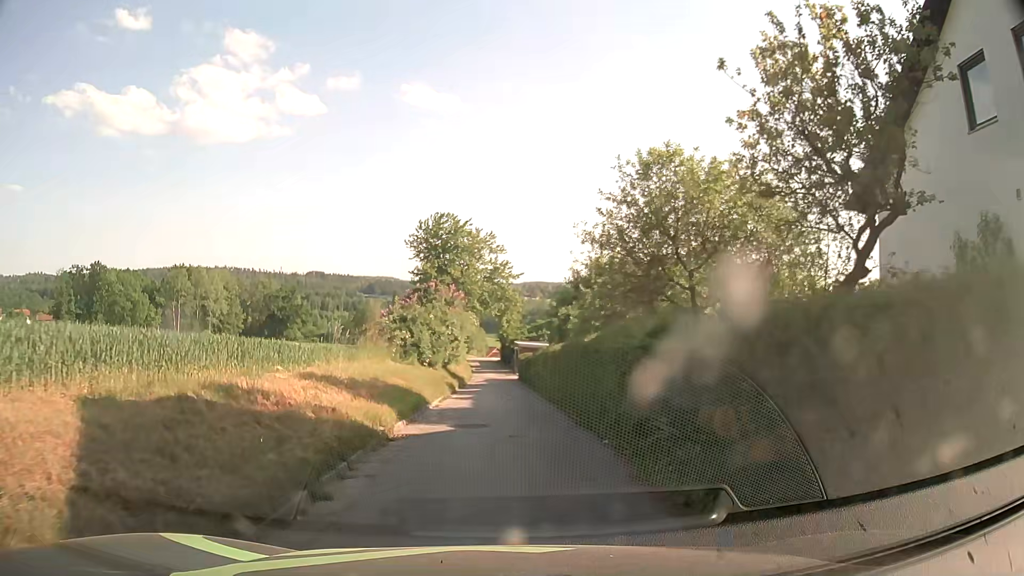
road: unclassified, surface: asphalt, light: Day
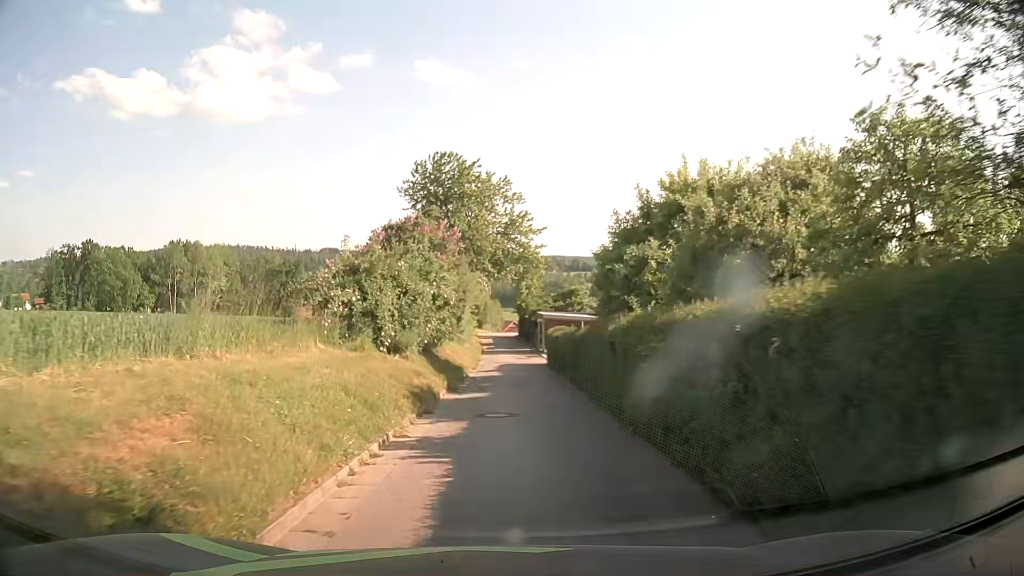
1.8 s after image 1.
(-0.3, +13.7) m; -2°
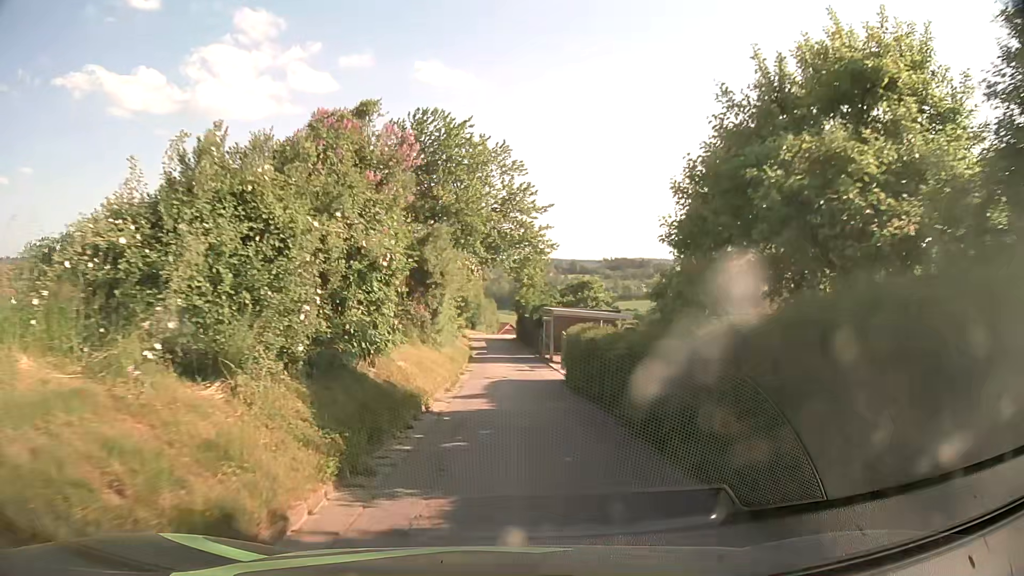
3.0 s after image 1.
(+0.1, +10.6) m; +1°
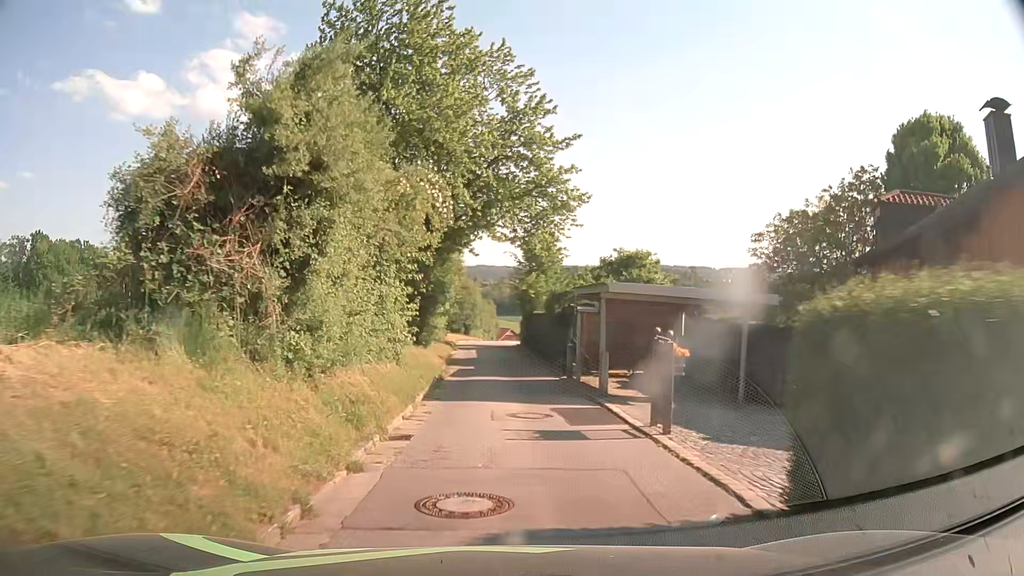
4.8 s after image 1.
(0.0, +16.1) m; 0°
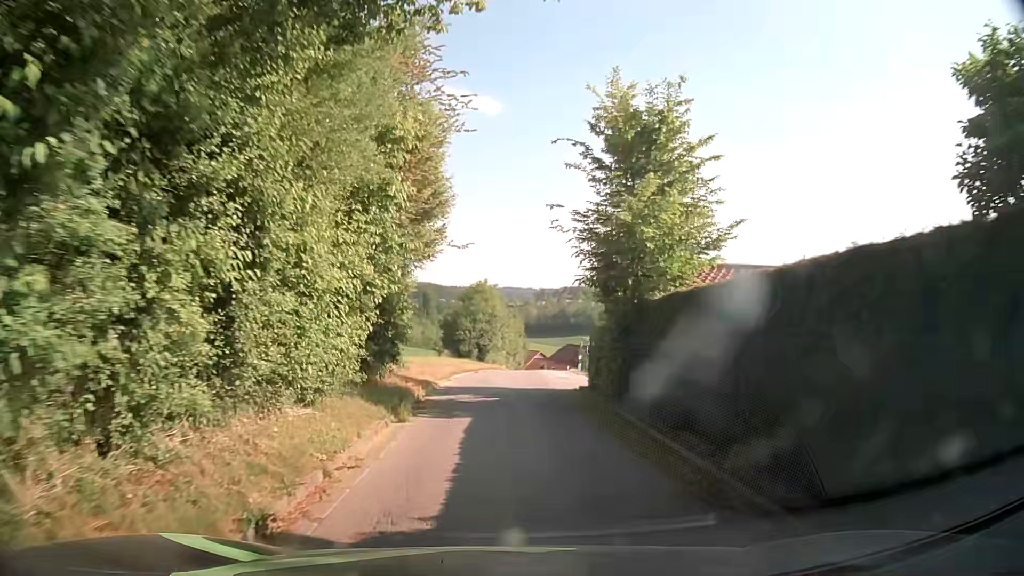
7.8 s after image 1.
(-0.4, +25.2) m; -2°
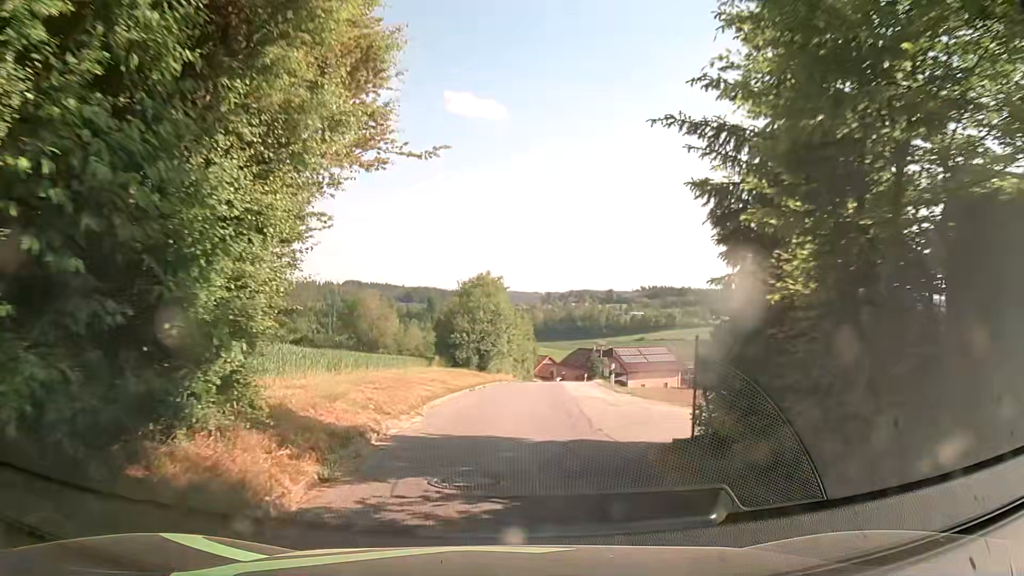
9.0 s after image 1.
(0.0, +9.8) m; 0°
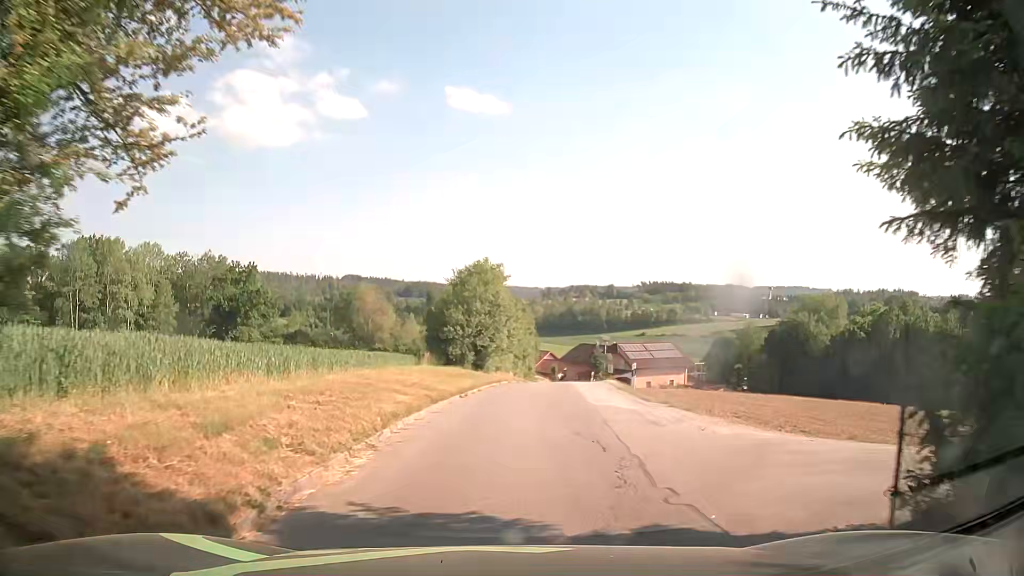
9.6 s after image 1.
(-0.1, +4.8) m; -2°
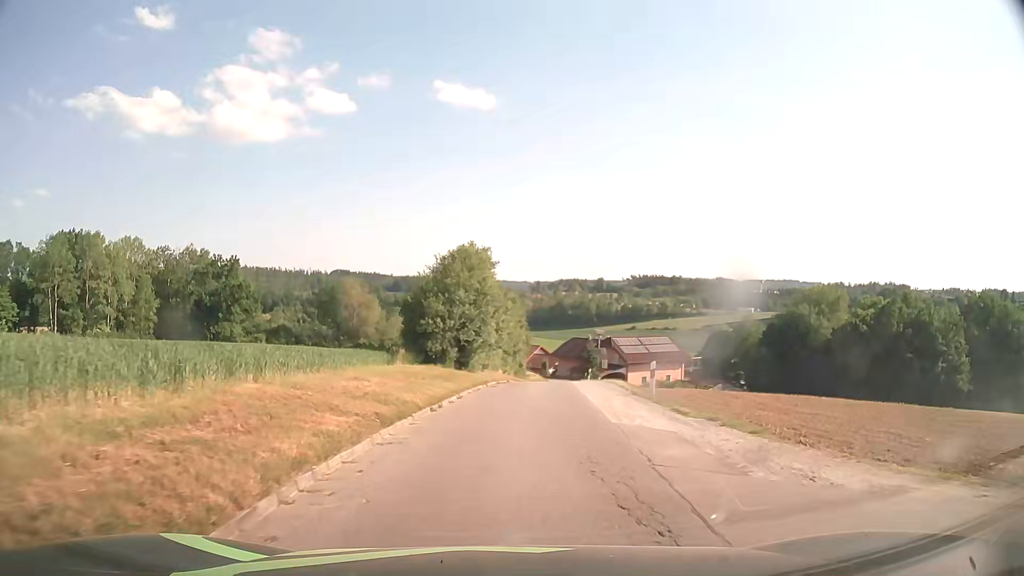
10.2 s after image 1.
(+0.1, +4.8) m; +3°
(0, +10) (0, +20) (+1, +30) (+2, +40) (+2, +50) (+3, +60) (+4, +70) (+6, +80) (+6, +90) (+6, +100) m
